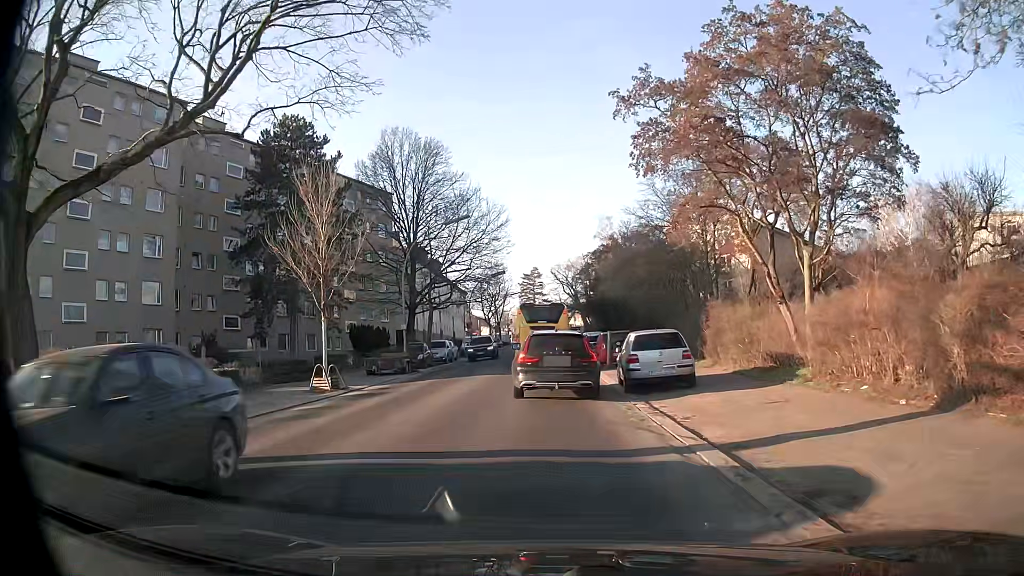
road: tertiary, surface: asphalt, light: Day
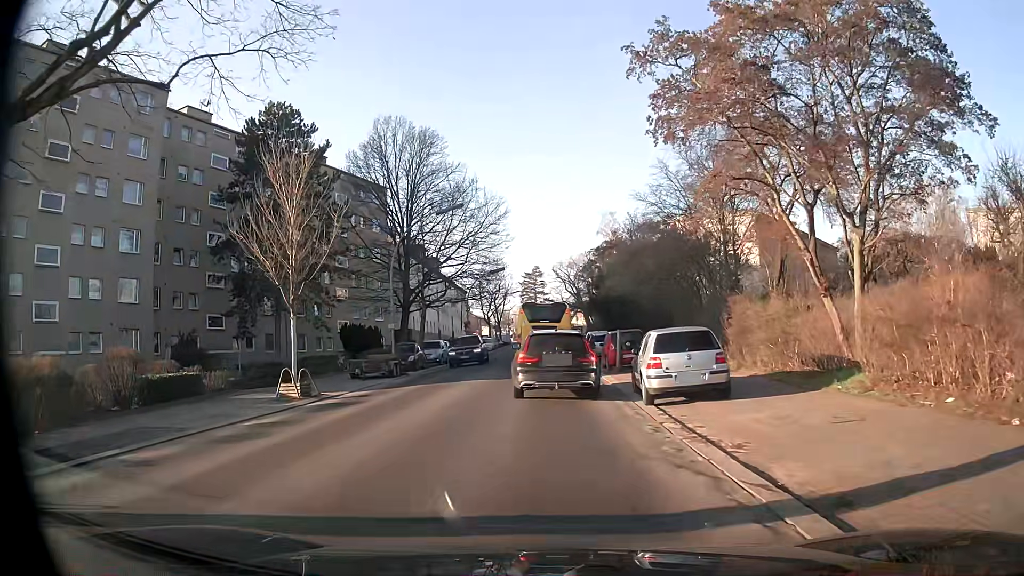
(0.0, +3.1) m; 0°
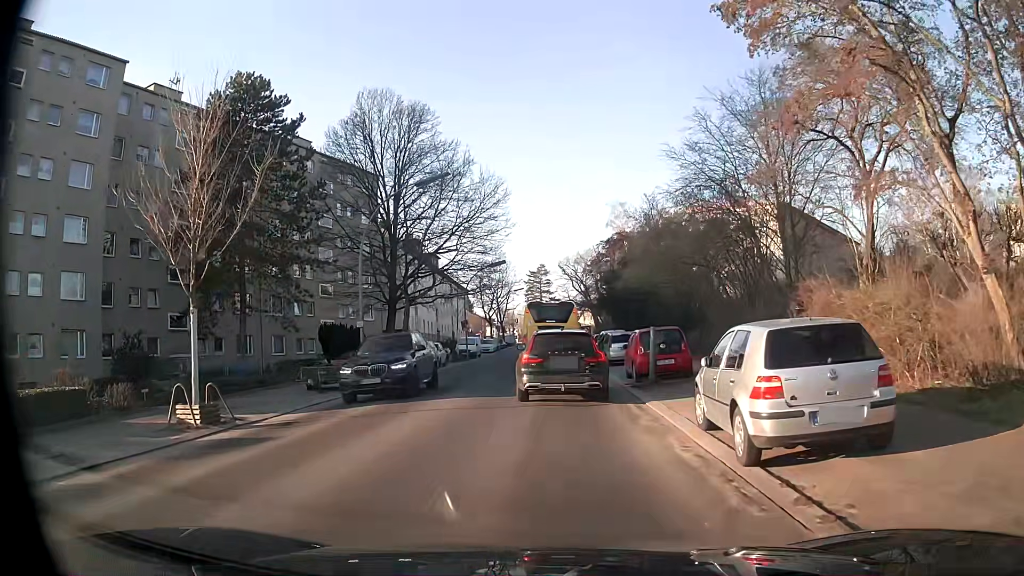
(0.0, +6.4) m; 0°
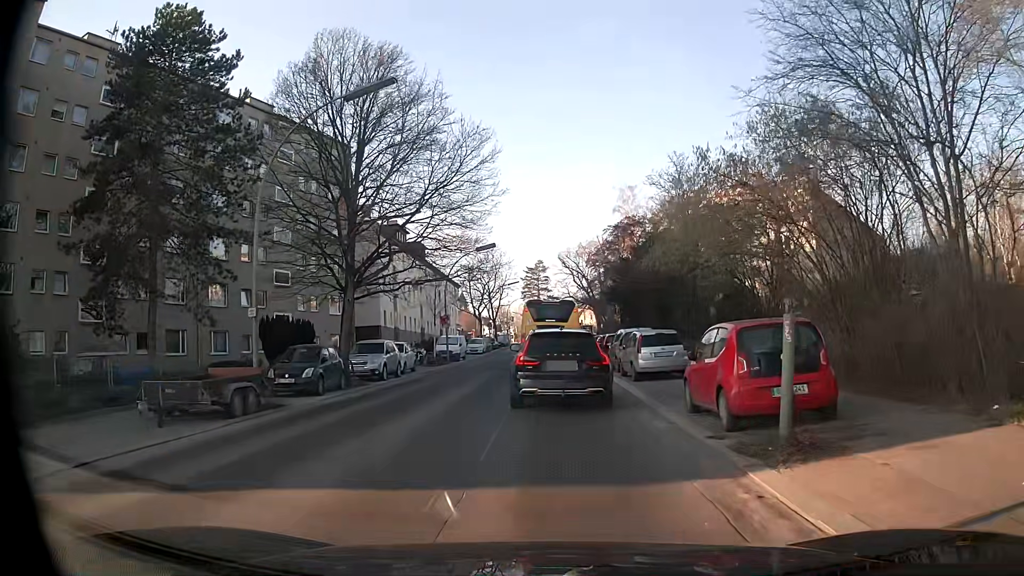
(-0.2, +9.8) m; -1°
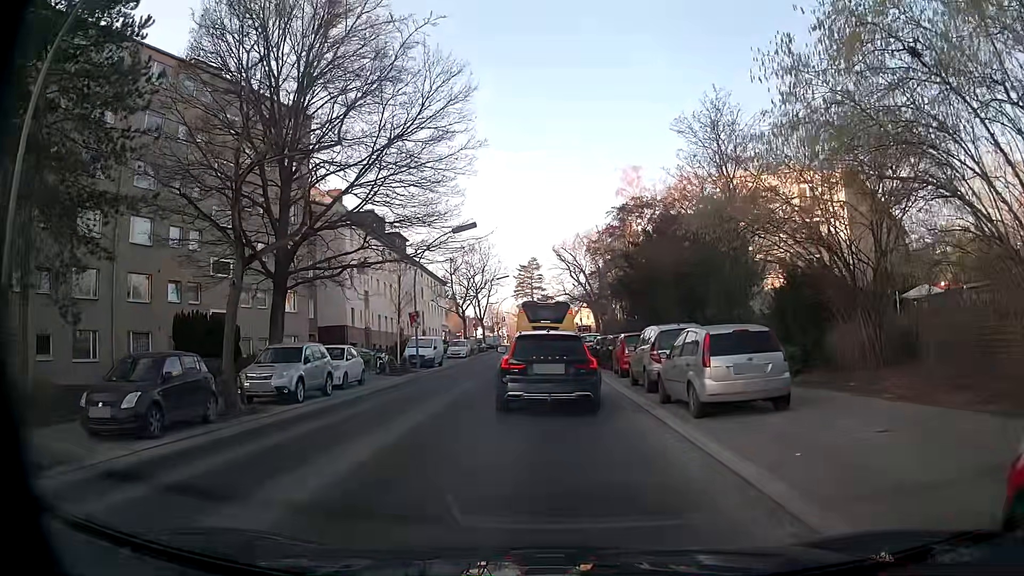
(+0.1, +8.9) m; +2°
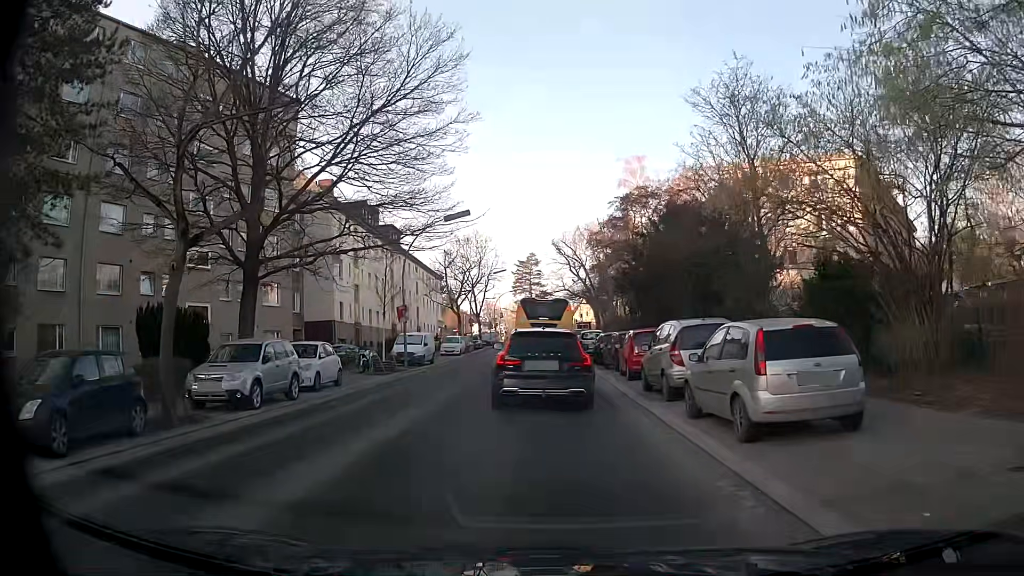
(-0.1, +2.8) m; -1°
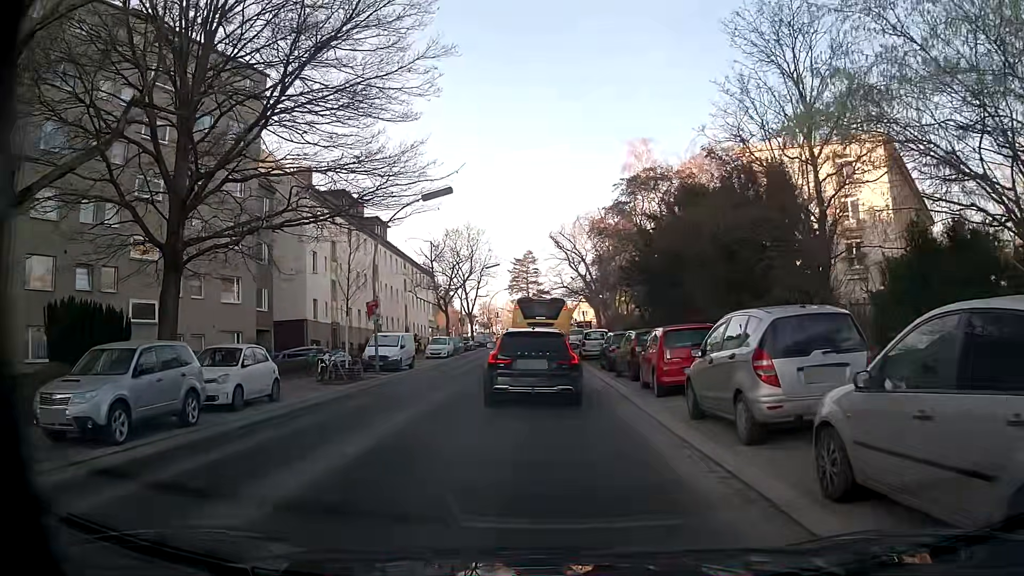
(0.0, +5.6) m; +1°
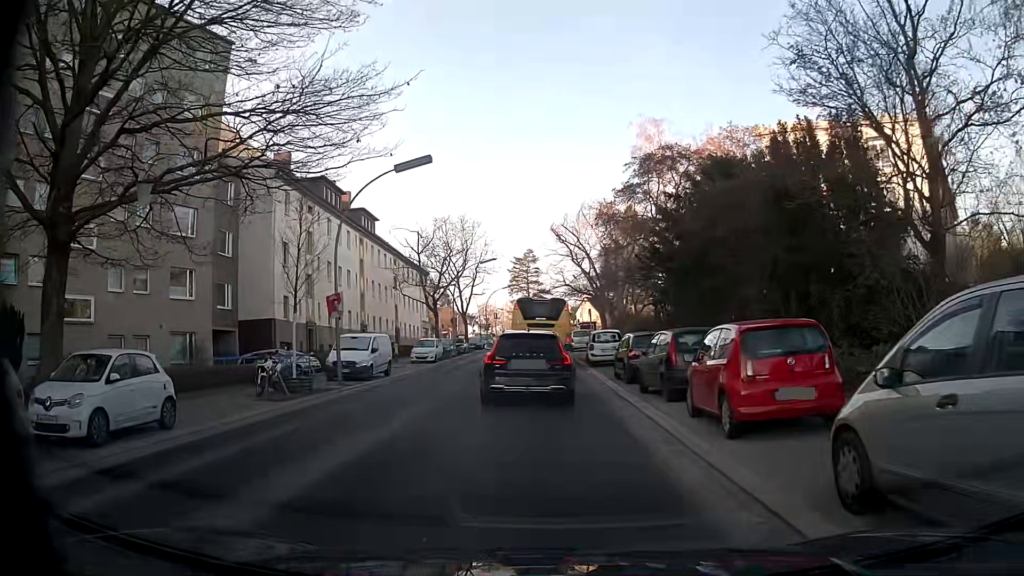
(0.0, +5.8) m; -1°
